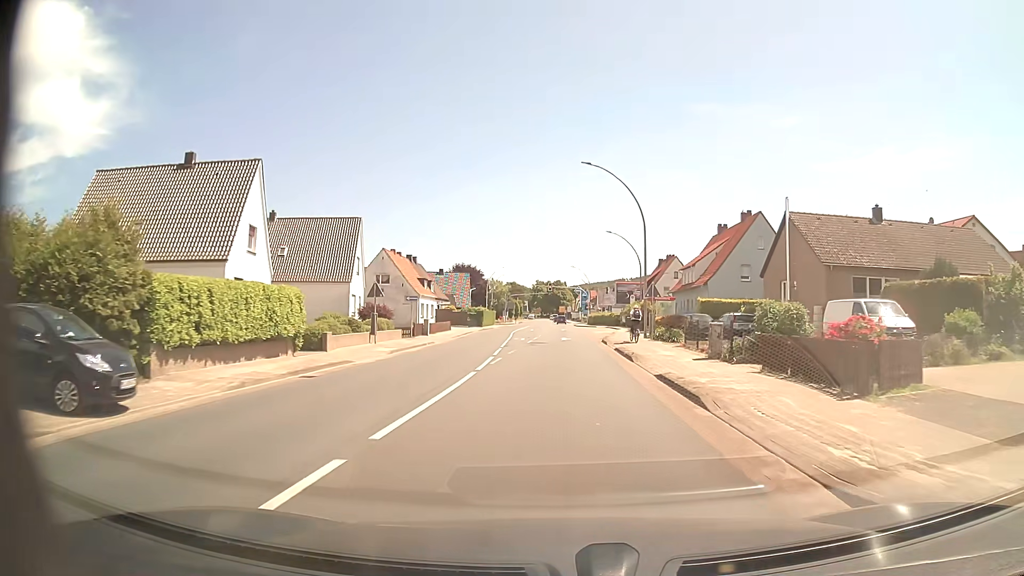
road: primary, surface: asphalt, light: Day
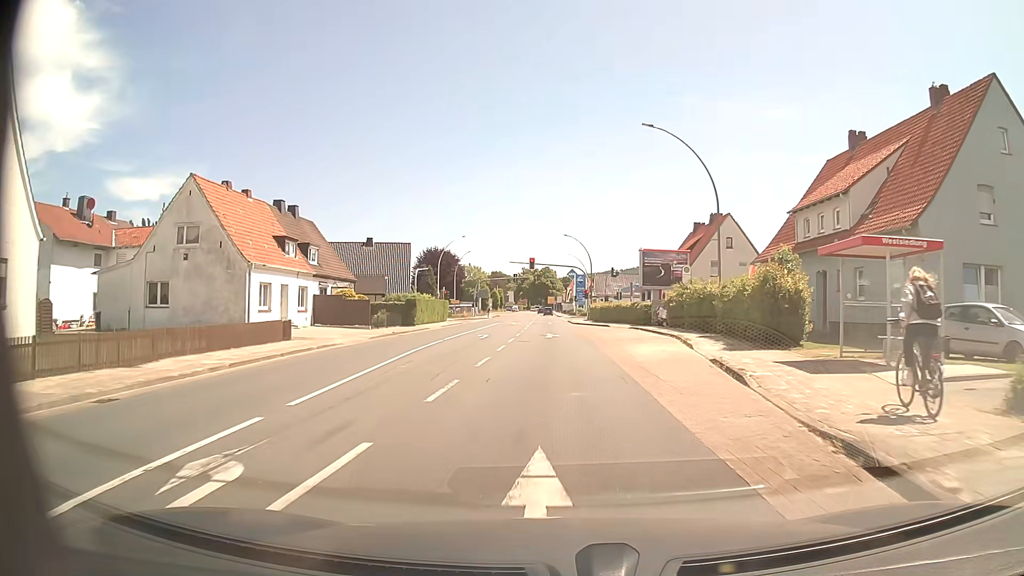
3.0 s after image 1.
(+0.4, +37.0) m; +1°
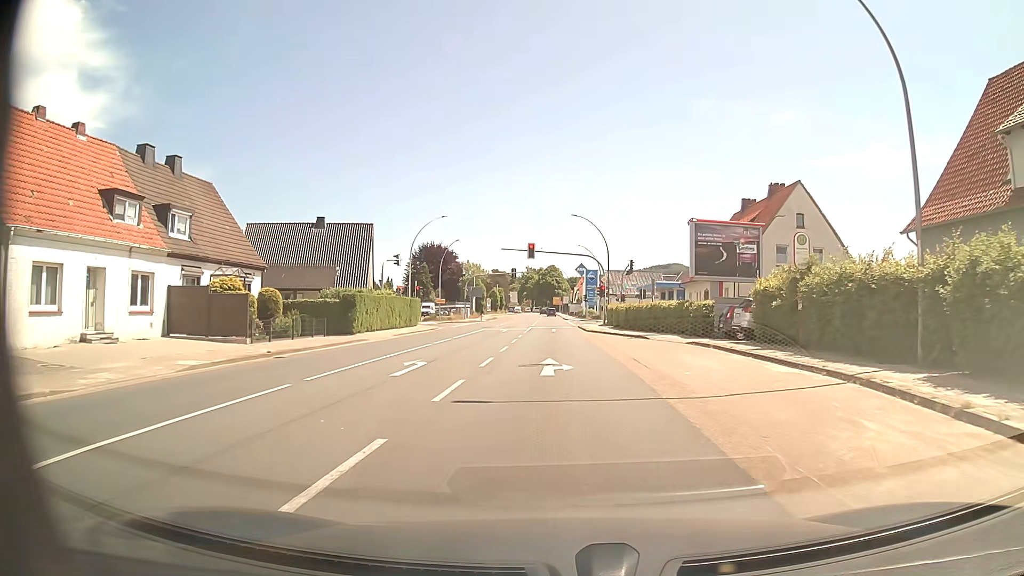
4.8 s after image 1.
(-0.1, +17.5) m; -1°
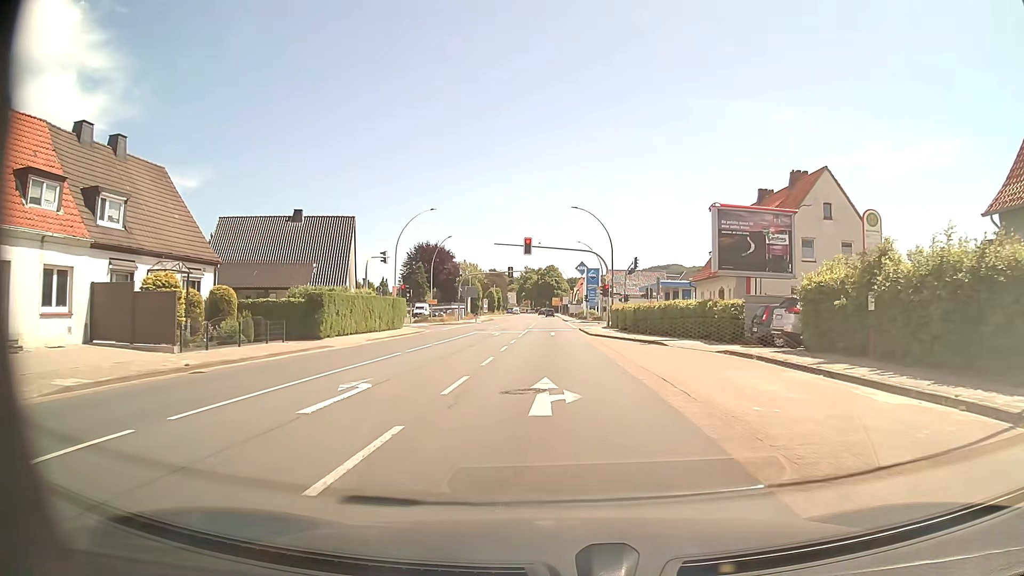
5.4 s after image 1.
(0.0, +5.1) m; 0°
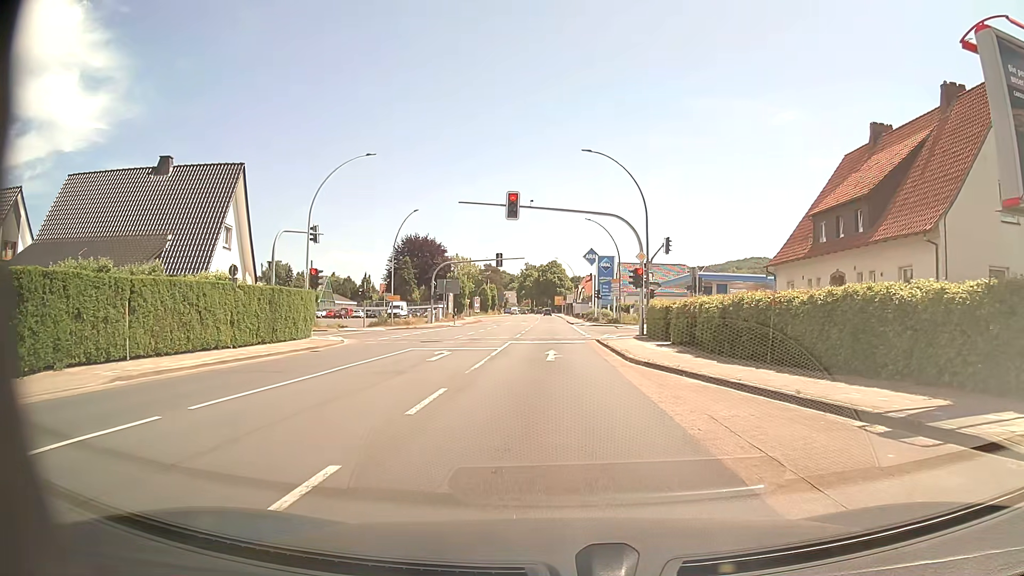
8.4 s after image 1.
(0.0, +19.8) m; 0°
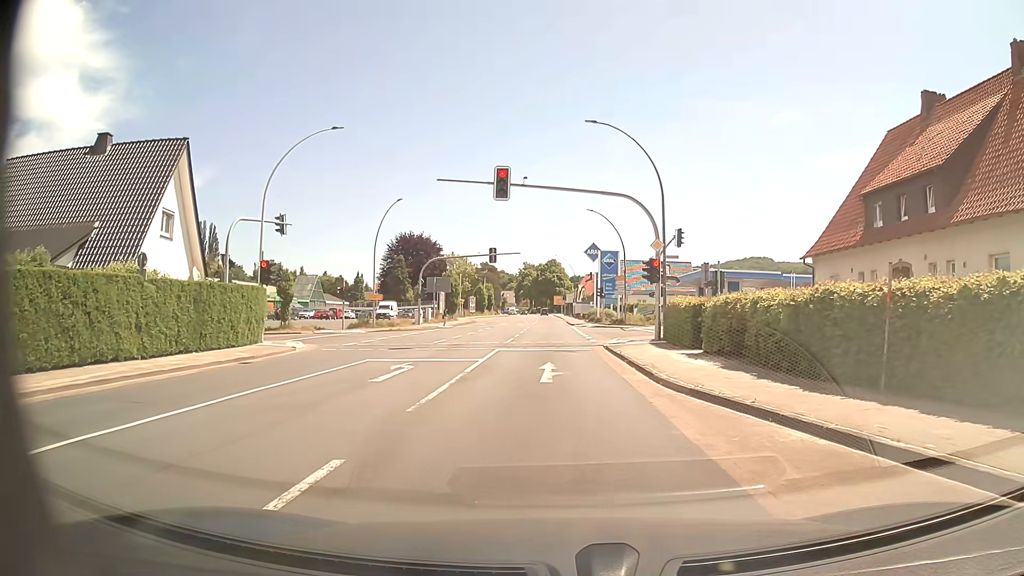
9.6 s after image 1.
(0.0, +5.6) m; 0°
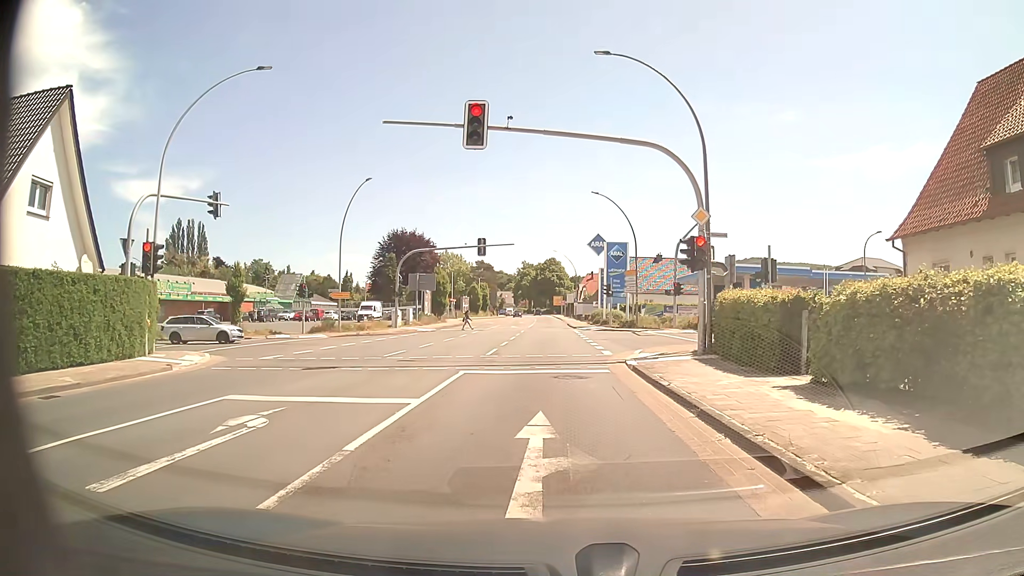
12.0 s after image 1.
(+0.1, +8.5) m; 0°
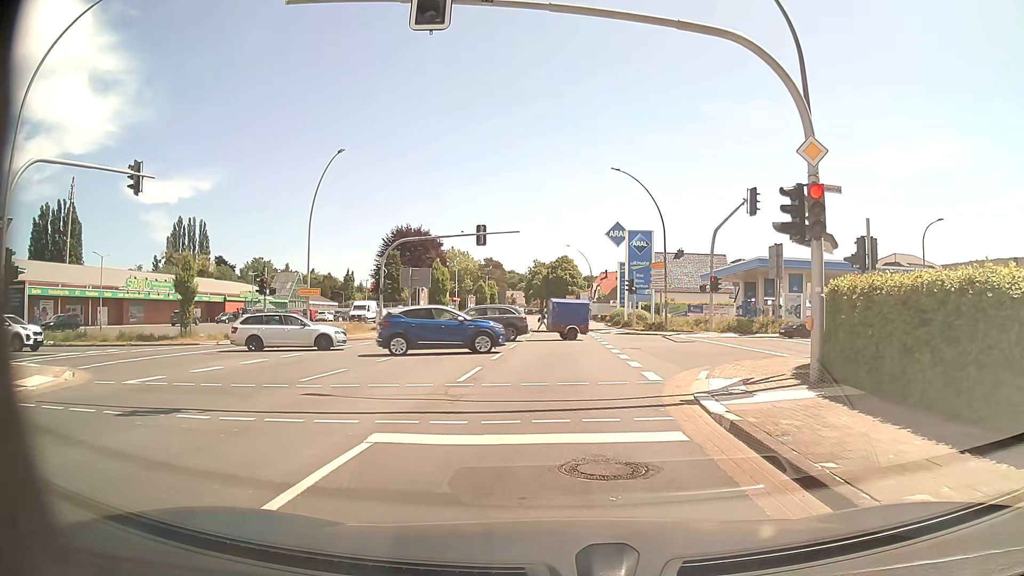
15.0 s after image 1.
(0.0, +8.0) m; 0°
